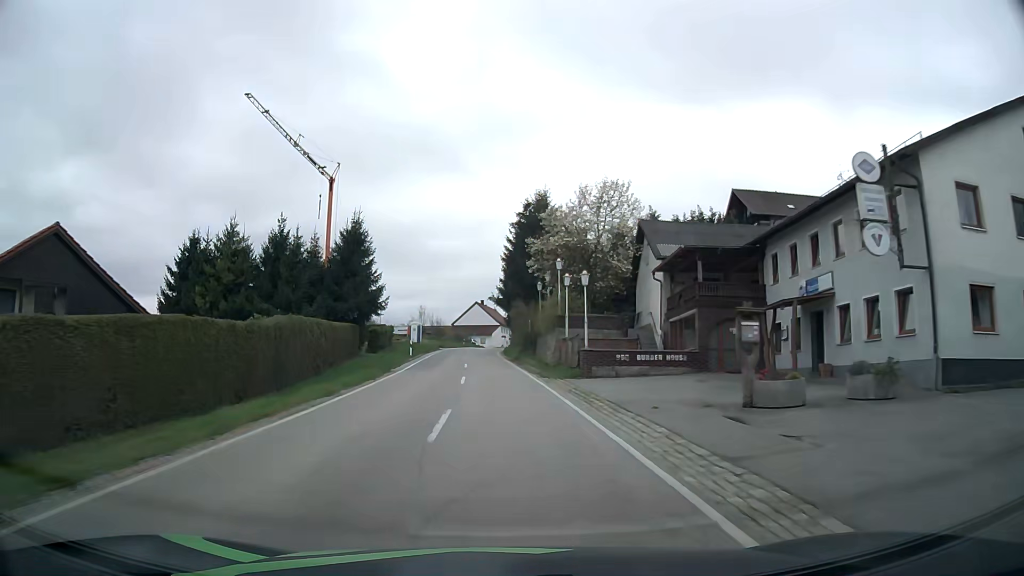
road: secondary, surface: asphalt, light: Day
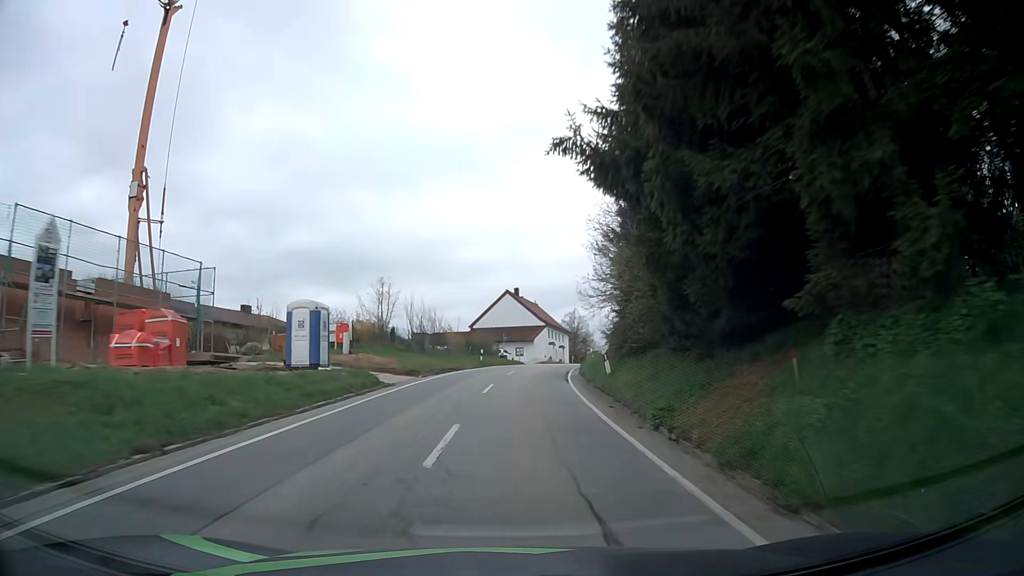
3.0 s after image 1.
(-2.1, +49.2) m; -4°
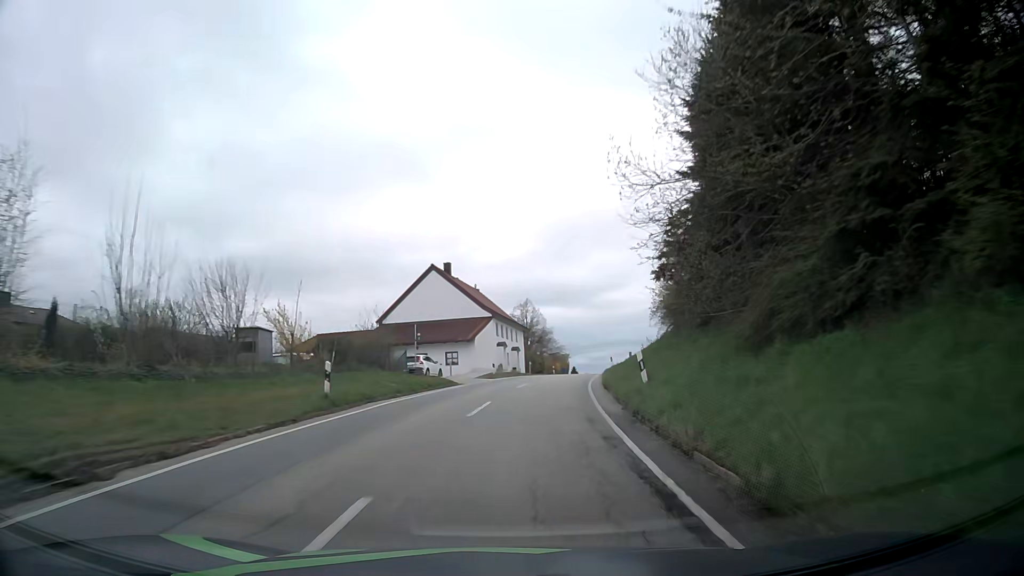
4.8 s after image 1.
(+1.1, +29.1) m; +5°
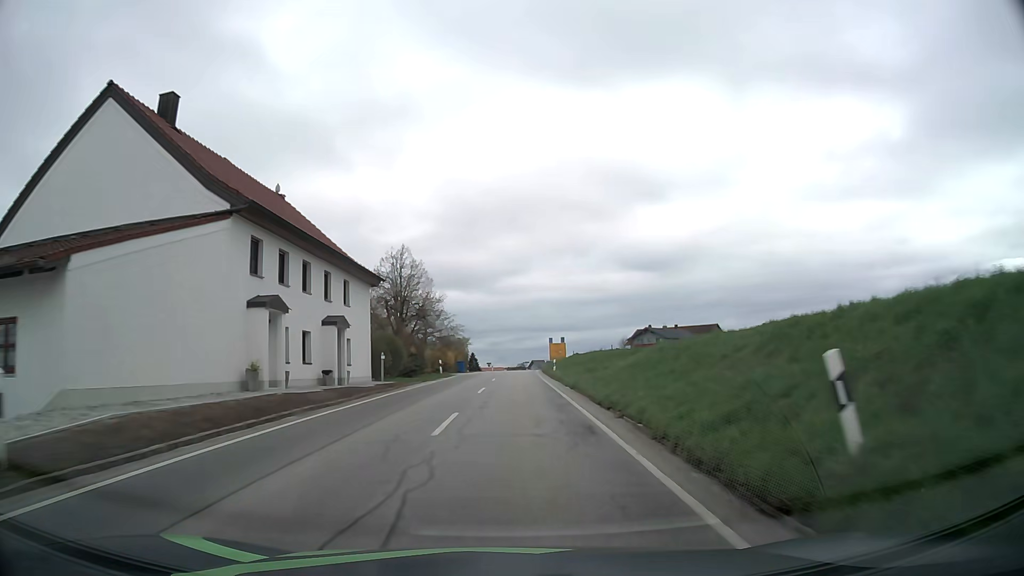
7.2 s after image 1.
(+3.2, +38.3) m; +9°
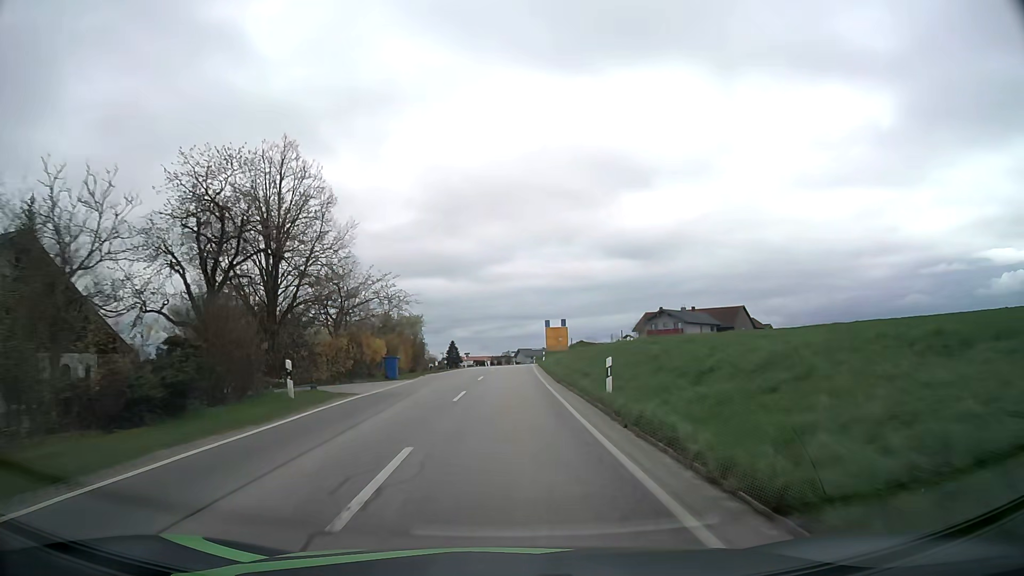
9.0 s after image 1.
(+0.5, +29.4) m; +1°
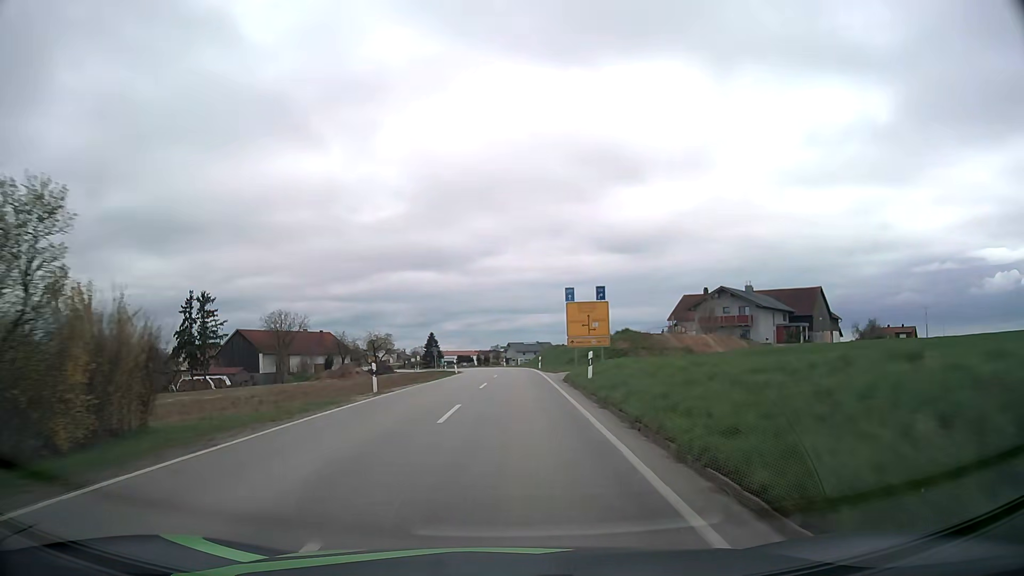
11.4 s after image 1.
(+0.2, +40.1) m; +1°
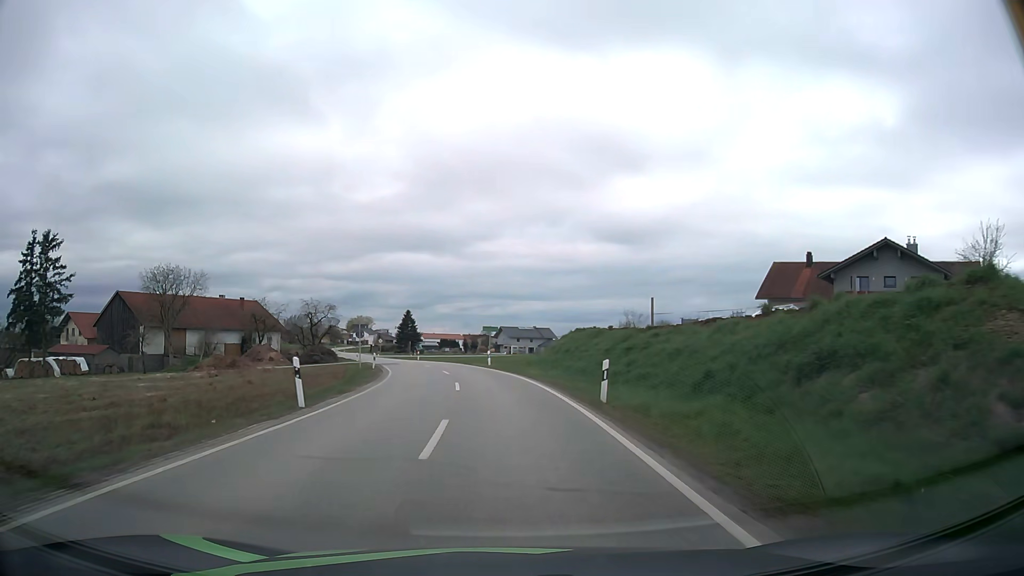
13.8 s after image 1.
(+0.3, +39.9) m; +1°
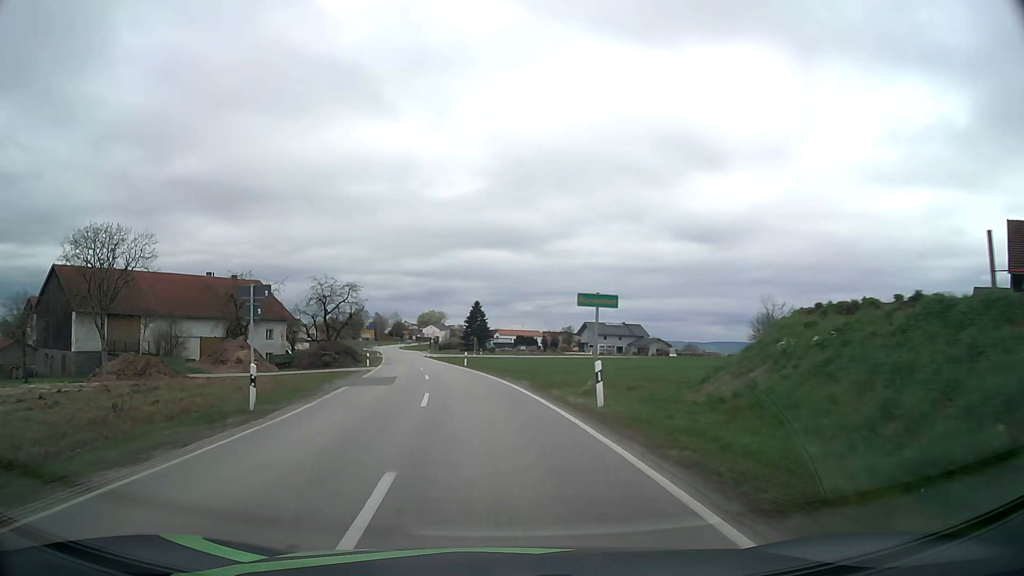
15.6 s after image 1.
(-1.2, +28.7) m; -6°
(0, +10) (-1, +20) (-2, +30) (-4, +40) (-6, +50) (-7, +59) (-9, +69) (-11, +79) (-13, +89) (-14, +99) m
